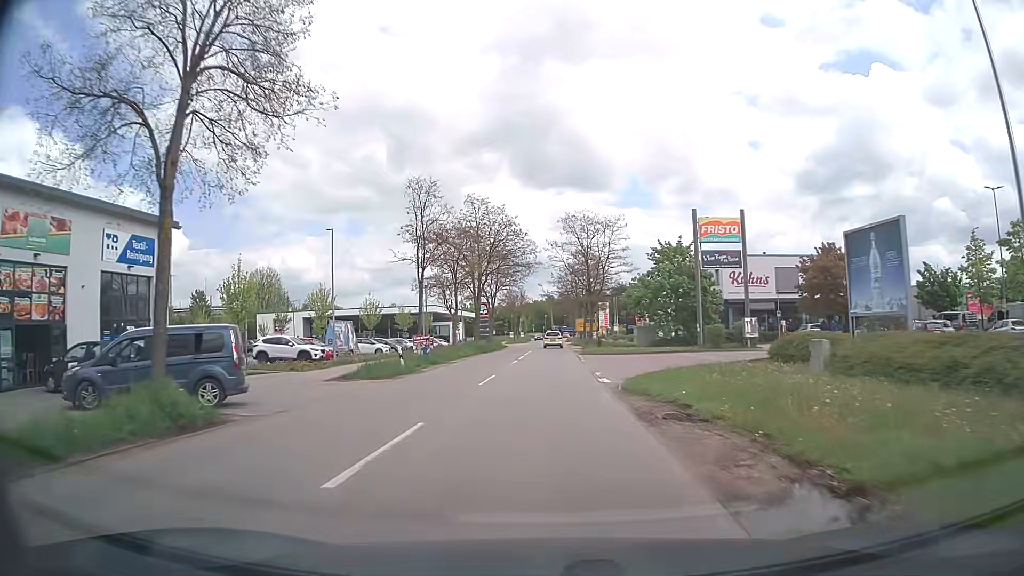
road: tertiary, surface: asphalt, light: Day
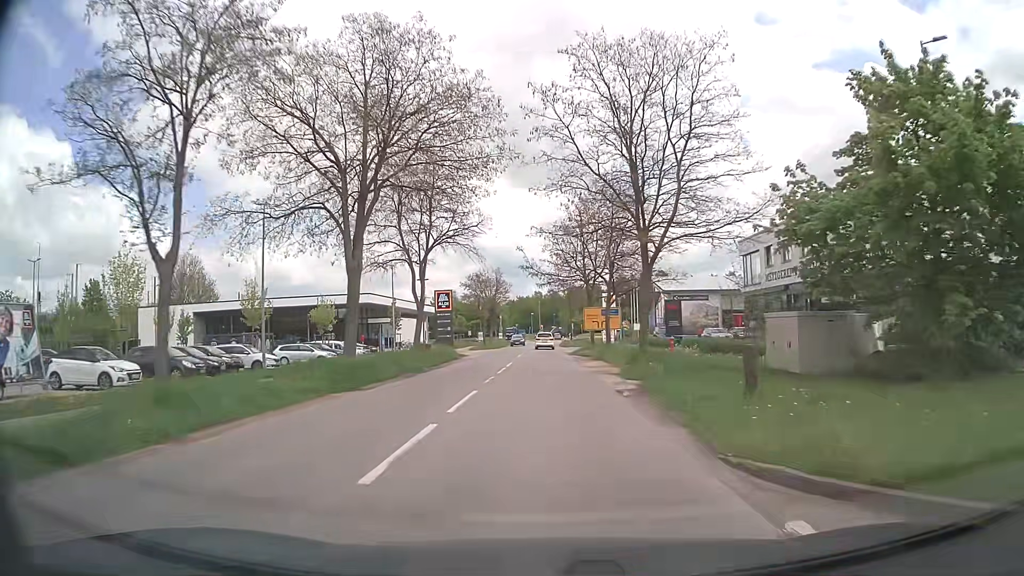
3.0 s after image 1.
(+0.4, +36.2) m; +2°
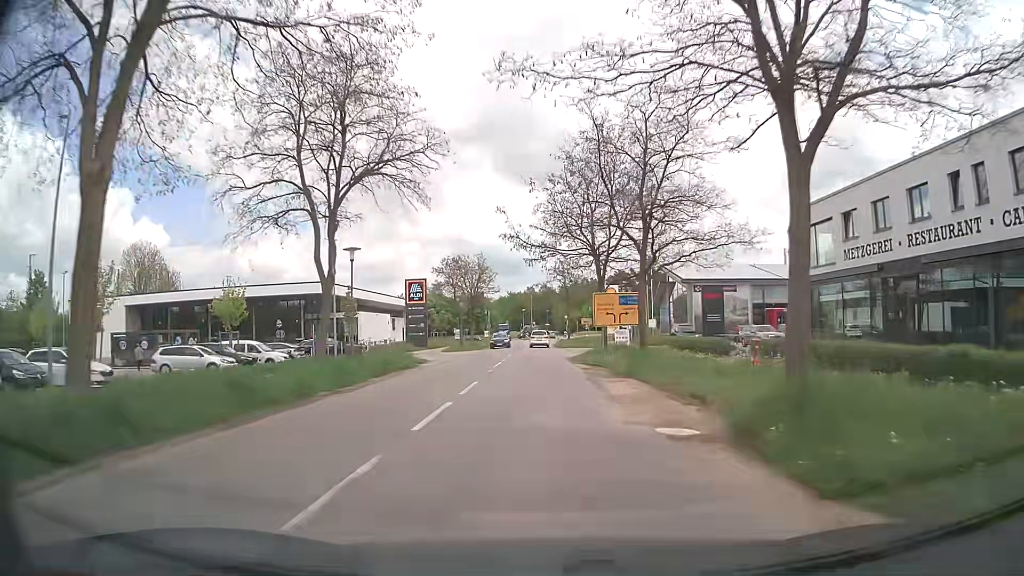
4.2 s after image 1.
(0.0, +14.5) m; 0°
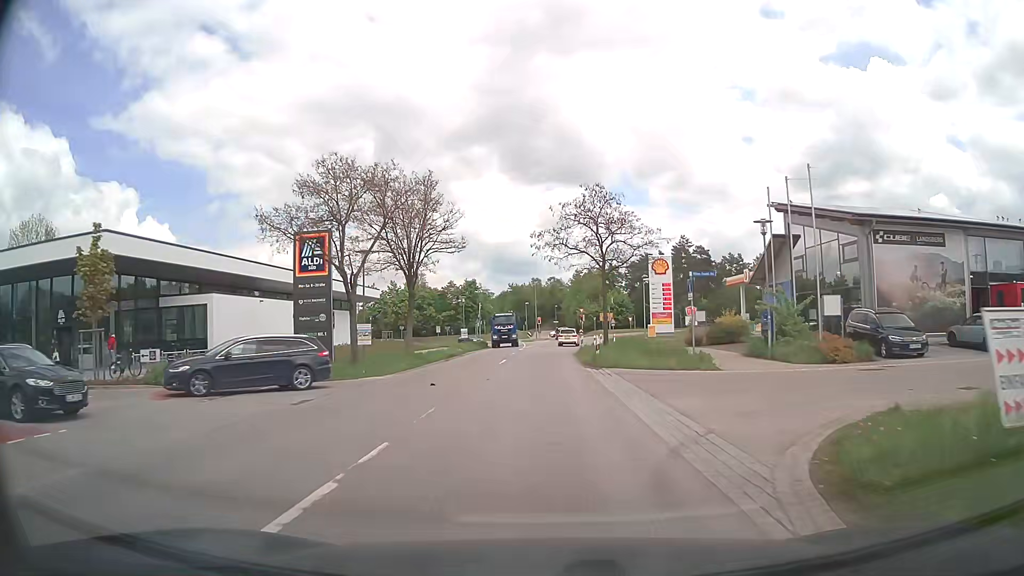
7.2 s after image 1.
(0.0, +35.4) m; -1°
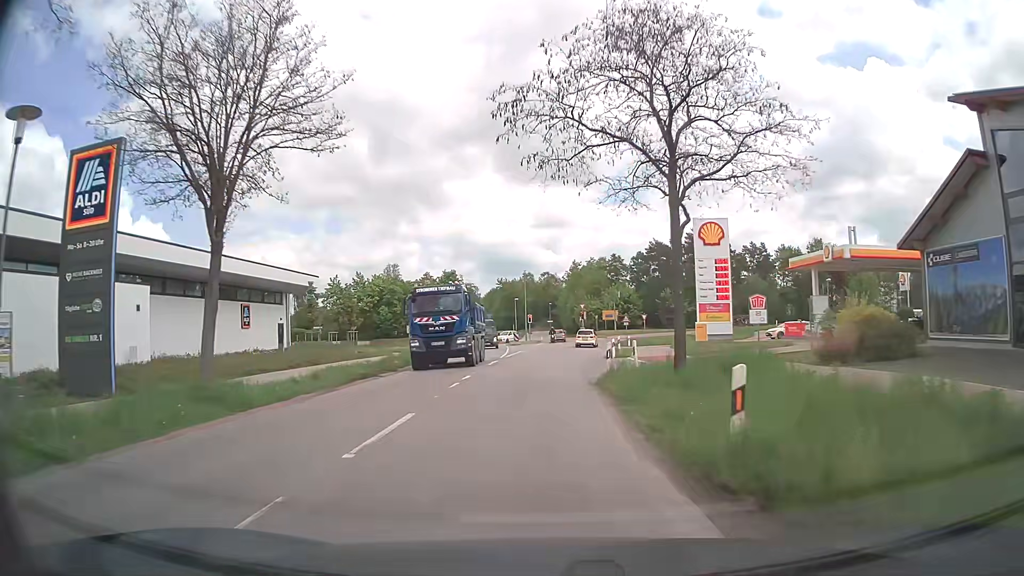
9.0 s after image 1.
(+0.3, +20.7) m; +1°
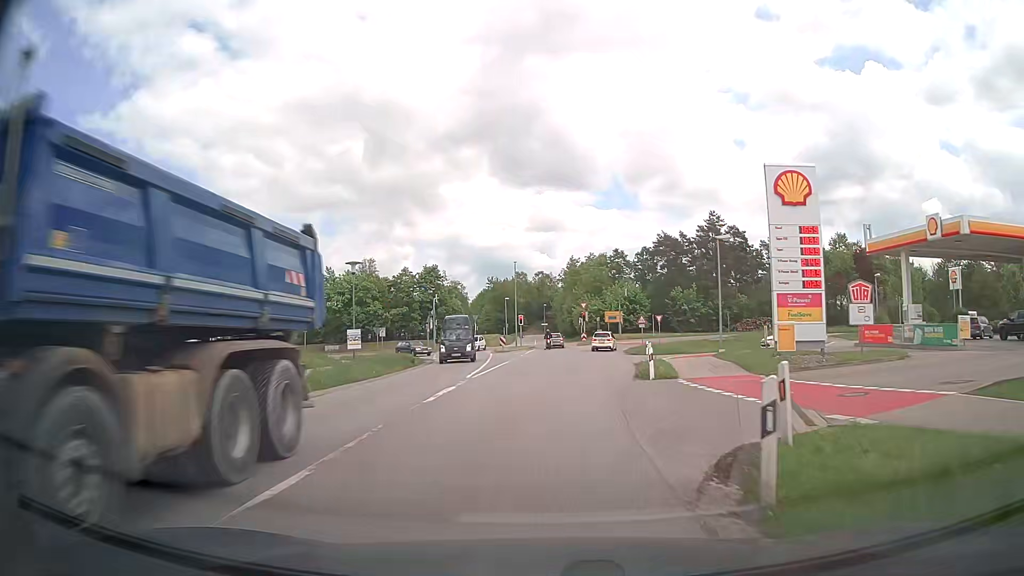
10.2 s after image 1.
(0.0, +13.9) m; 0°
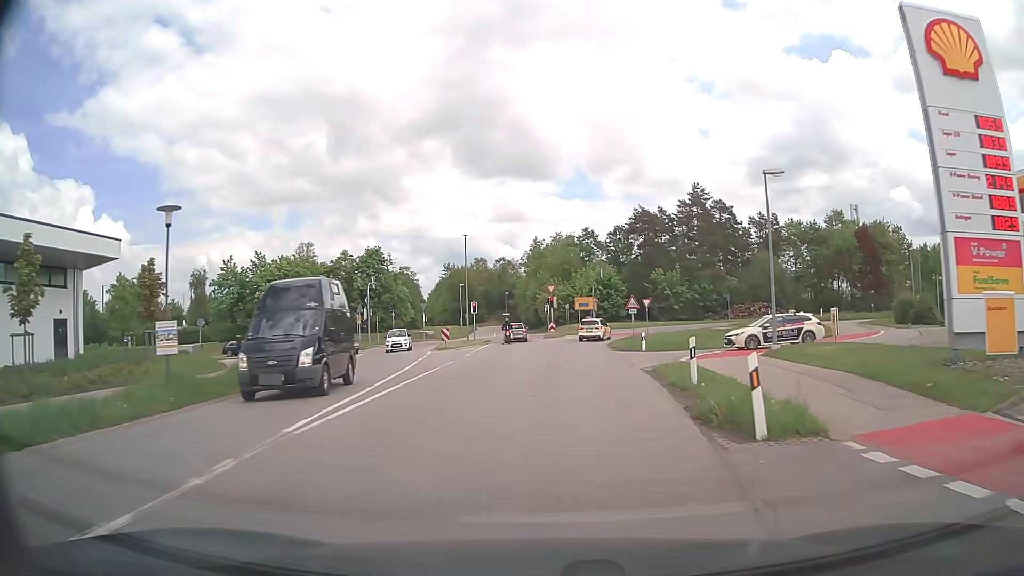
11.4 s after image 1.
(+0.4, +13.6) m; +3°
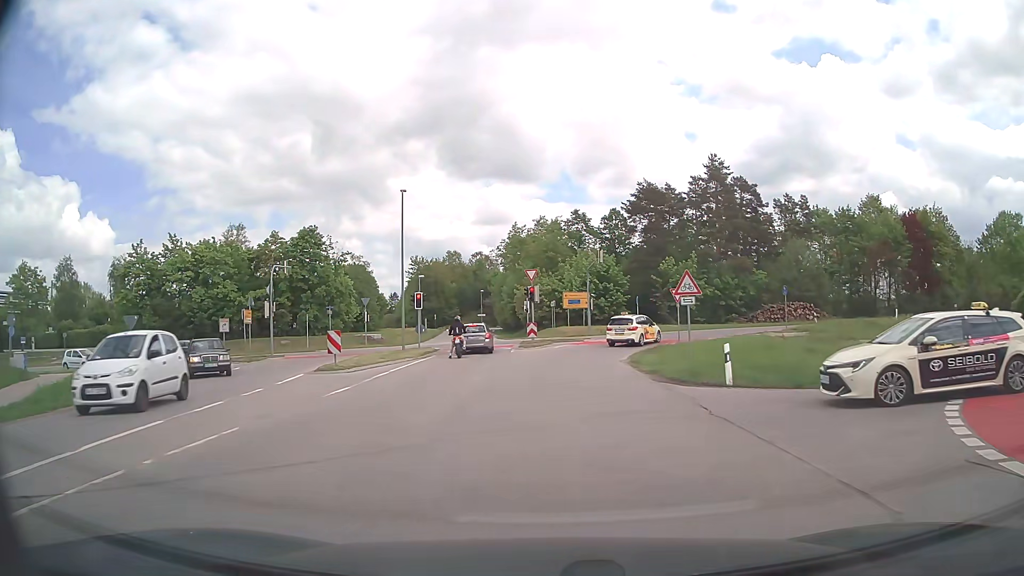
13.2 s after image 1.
(+0.4, +18.6) m; +2°
(0, +10) (0, +20) (+1, +30) (+5, +39) (+12, +46) (+22, +49) (+32, +50) (+42, +51) (+52, +52) (+62, +53) m
